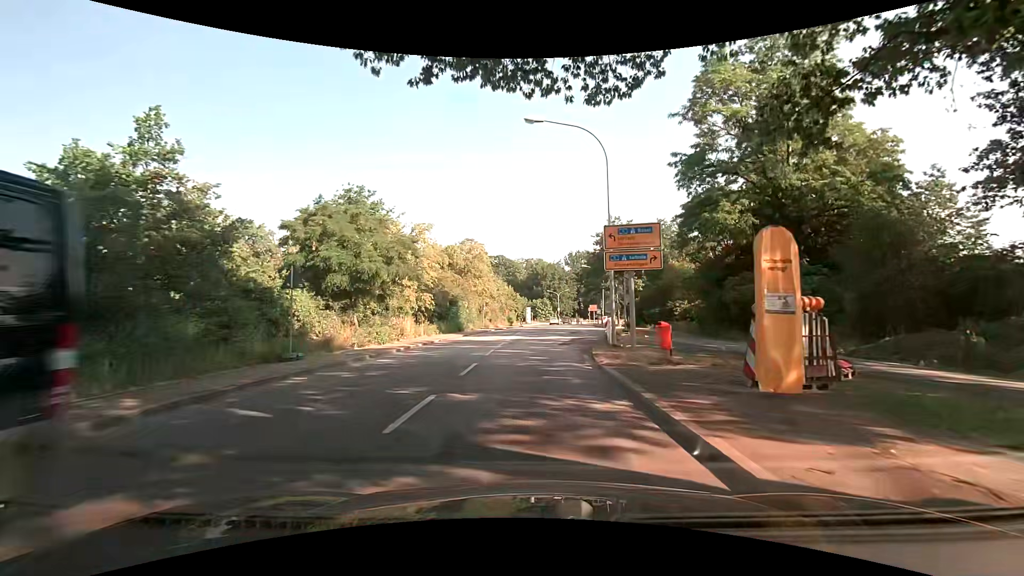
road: tertiary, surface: asphalt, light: Day
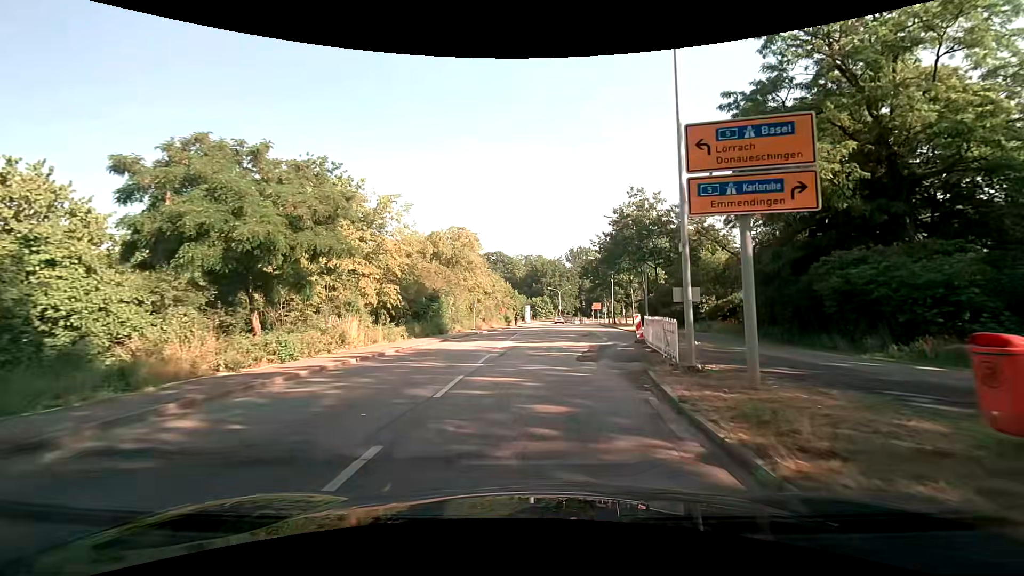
(0.0, +9.6) m; 0°
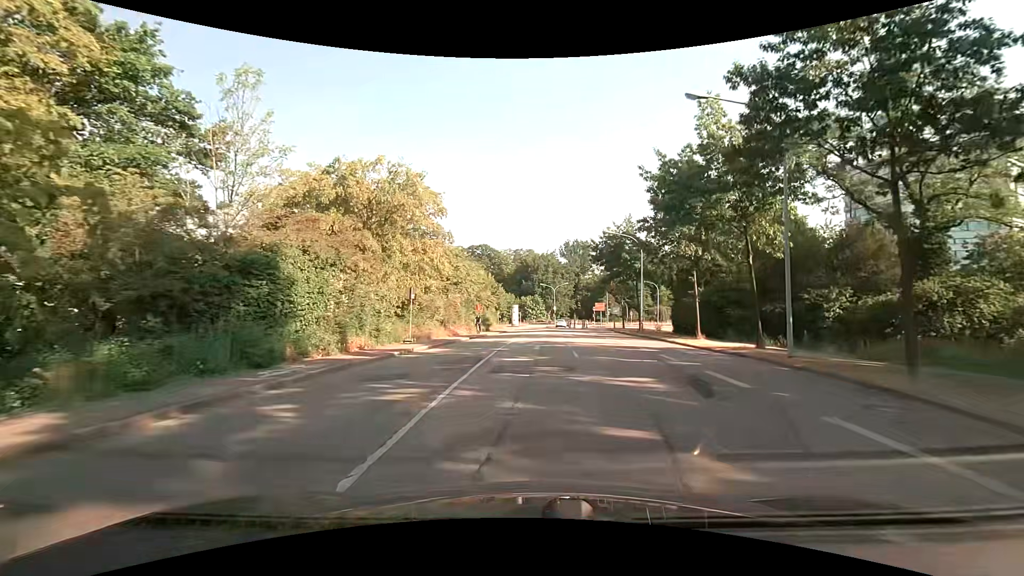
(+0.5, +23.9) m; +2°
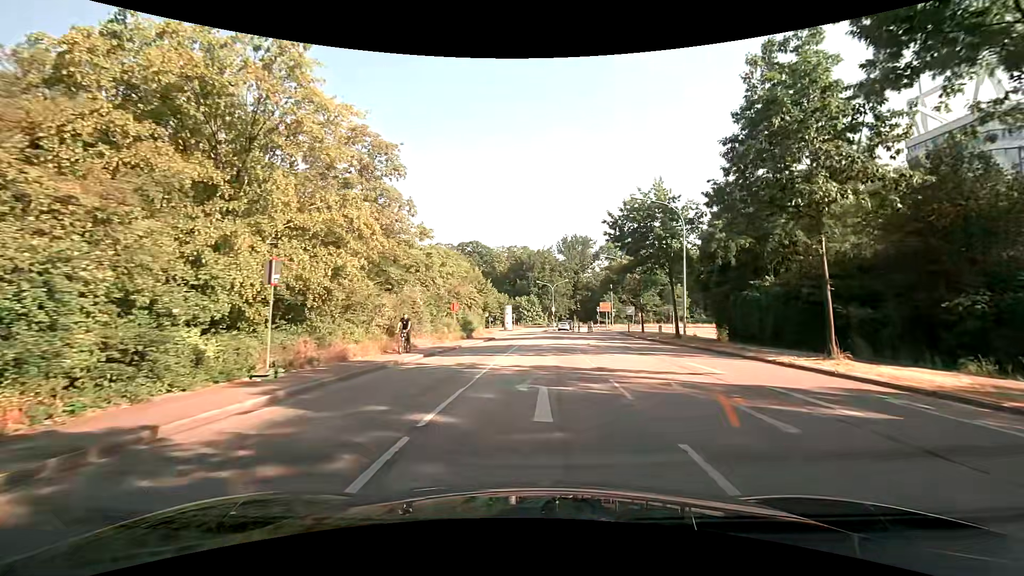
(0.0, +14.3) m; 0°
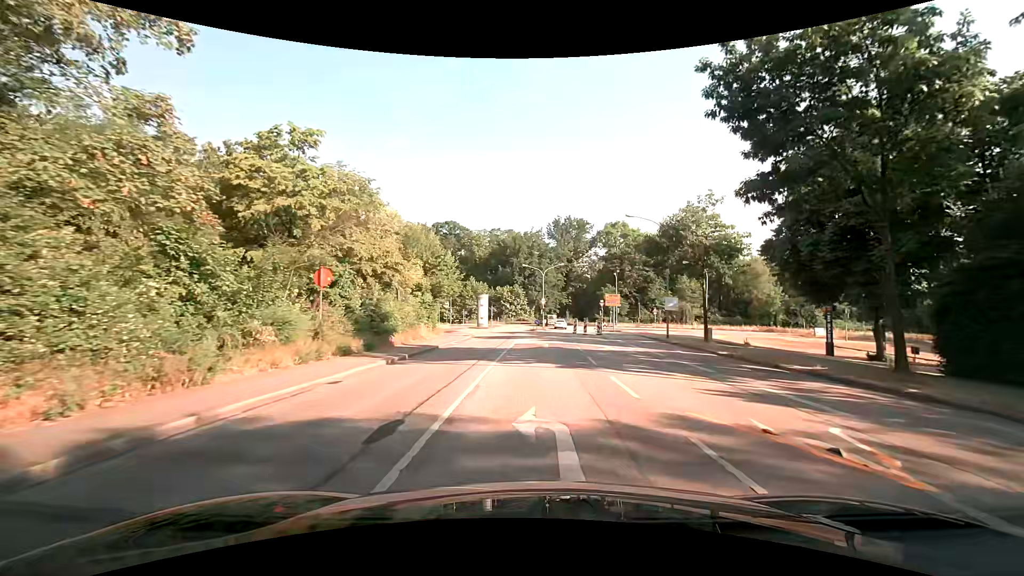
(+0.5, +23.9) m; +3°
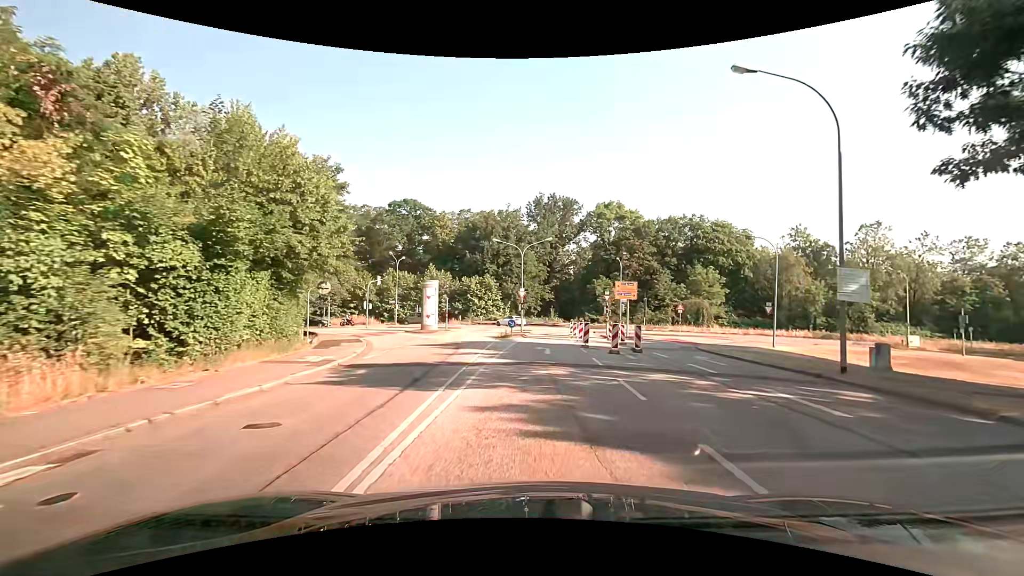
(+0.2, +24.4) m; +2°
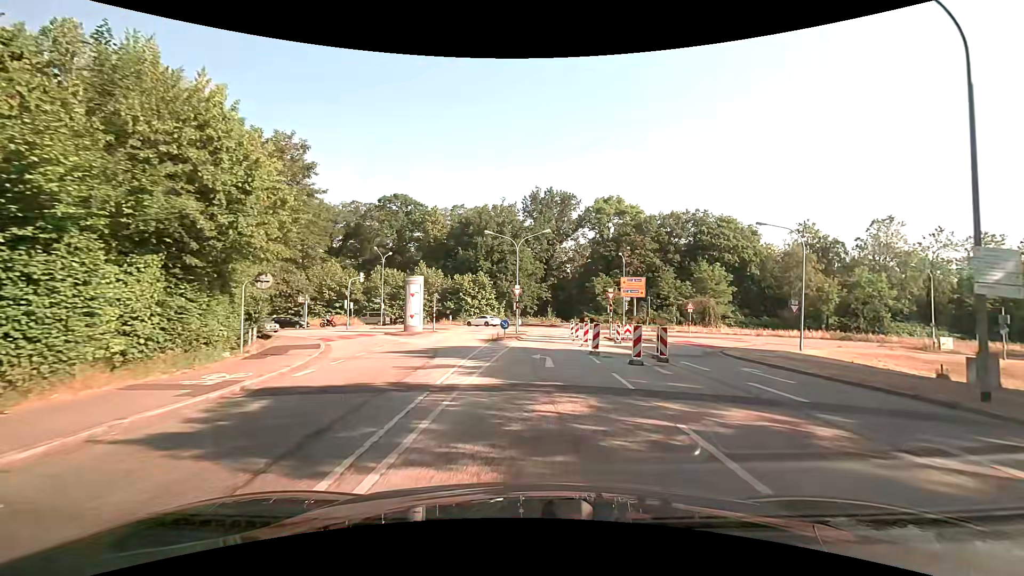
(0.0, +4.9) m; 0°
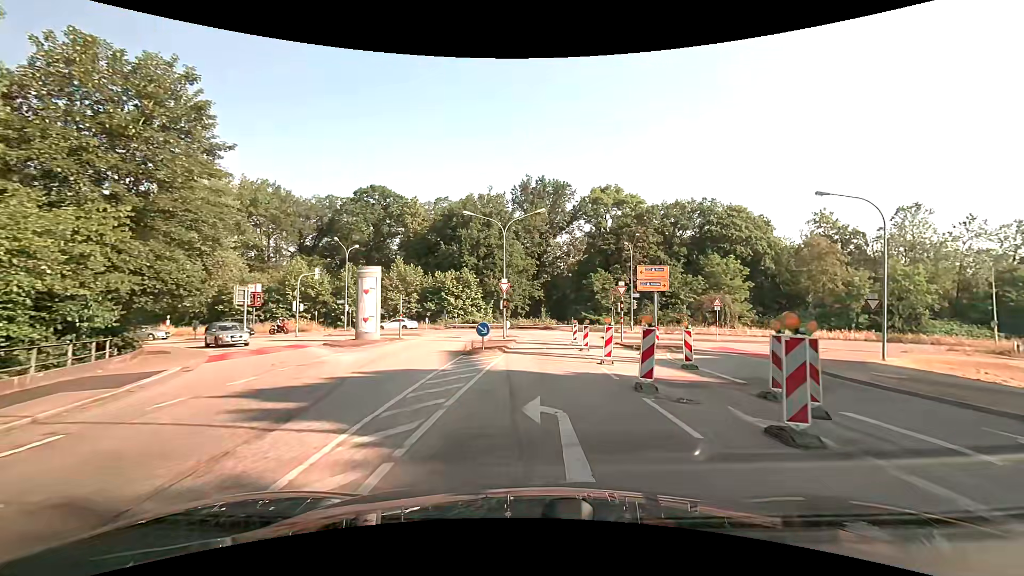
(+0.1, +9.7) m; +1°
